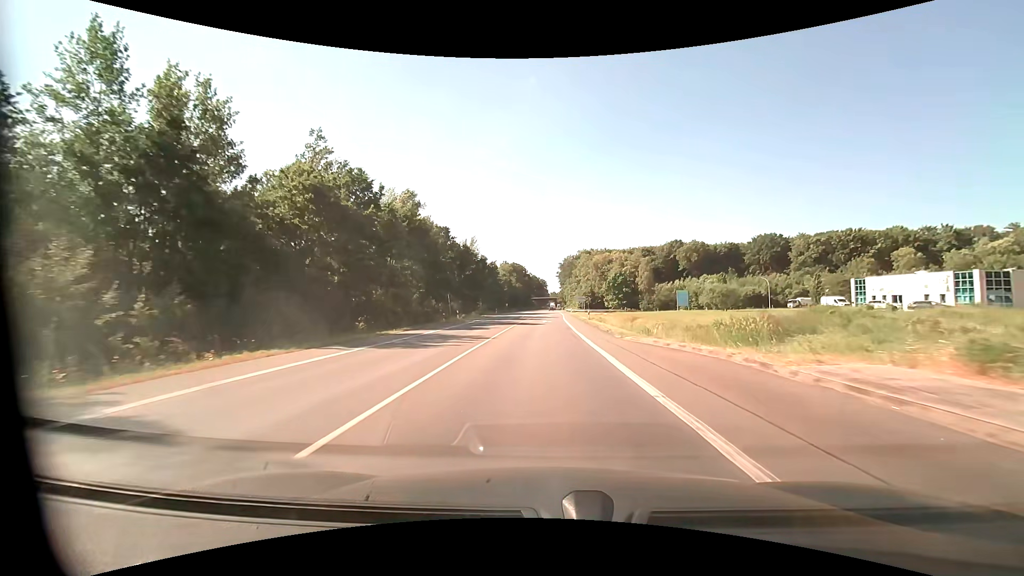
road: primary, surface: asphalt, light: Day
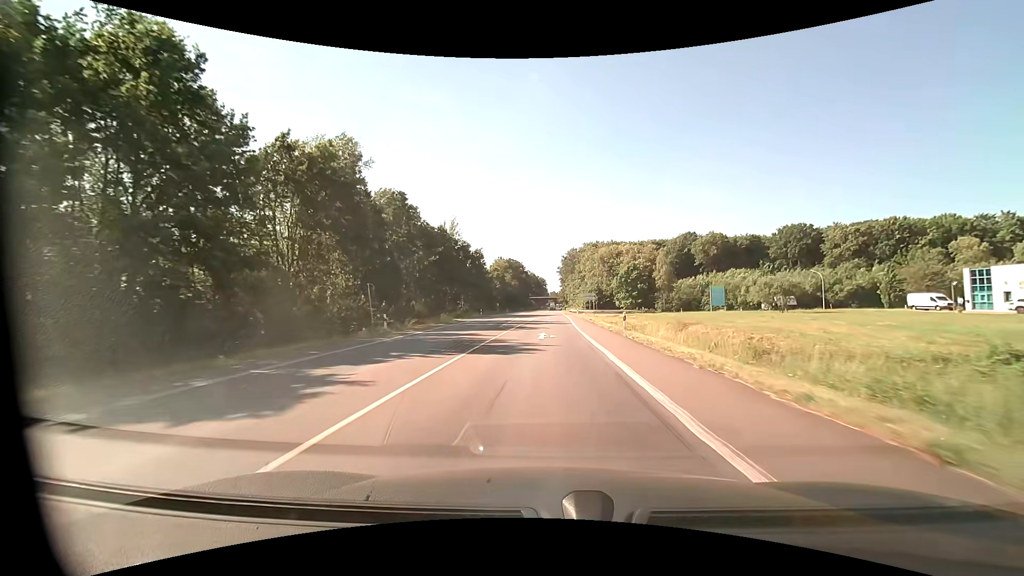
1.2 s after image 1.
(0.0, +23.2) m; 0°
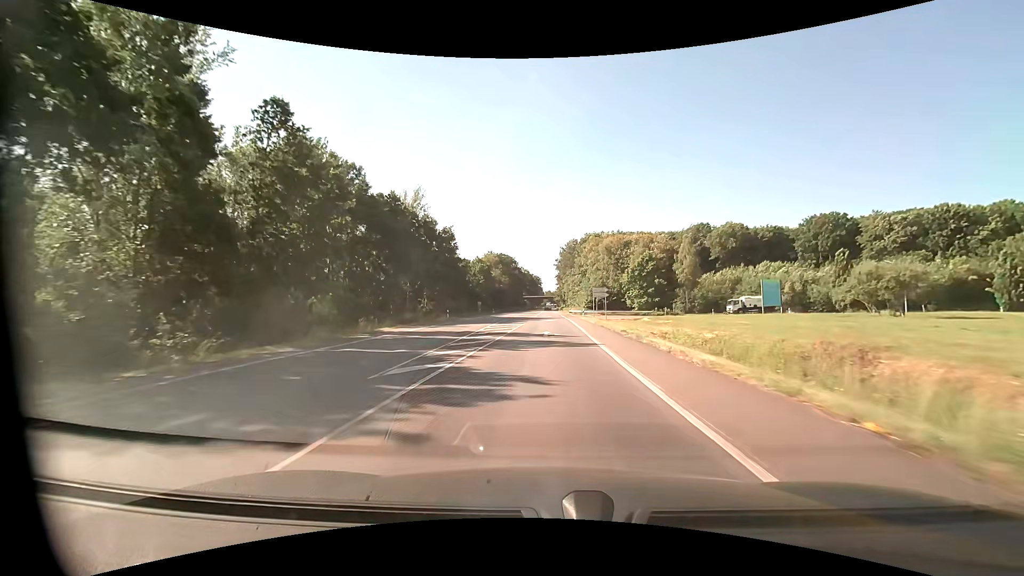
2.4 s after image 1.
(+0.1, +23.2) m; 0°
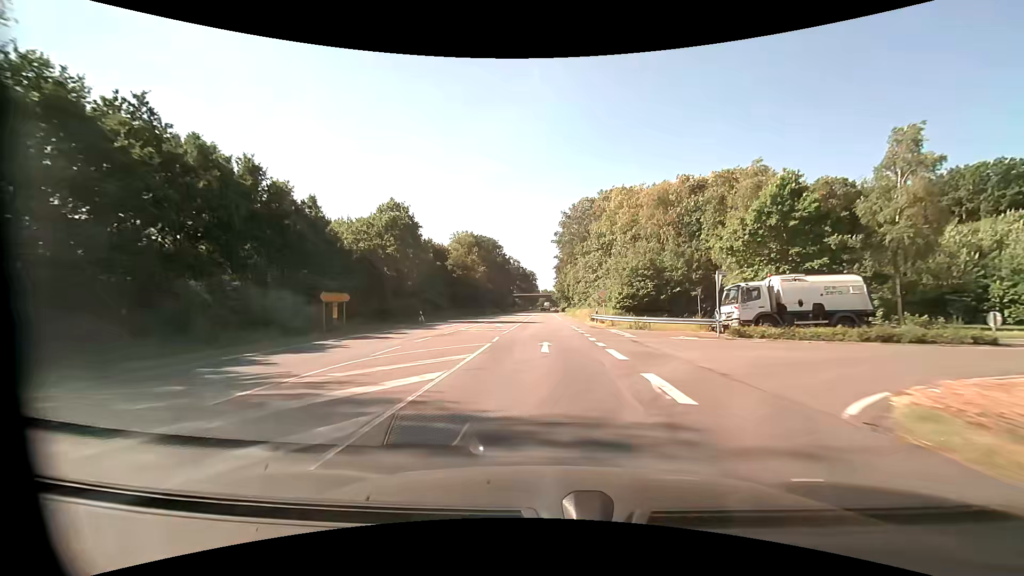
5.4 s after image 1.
(+0.5, +58.1) m; +1°
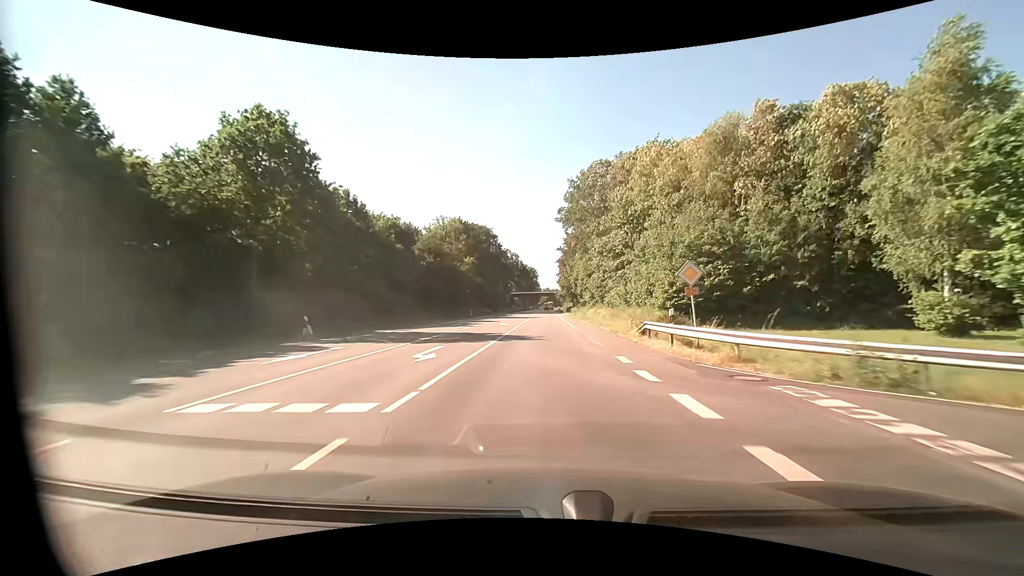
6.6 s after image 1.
(-0.1, +23.3) m; 0°
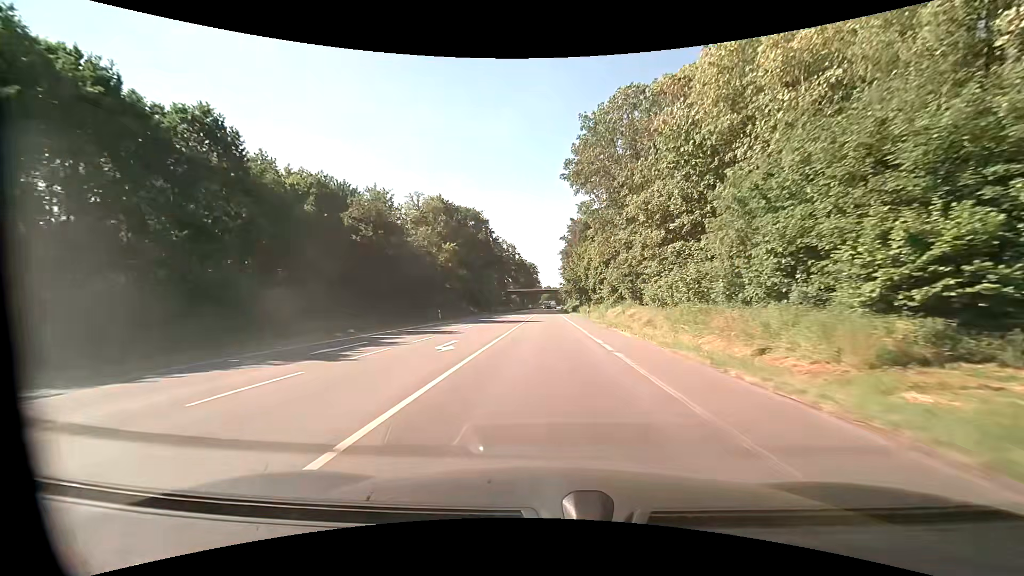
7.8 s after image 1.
(0.0, +23.2) m; 0°
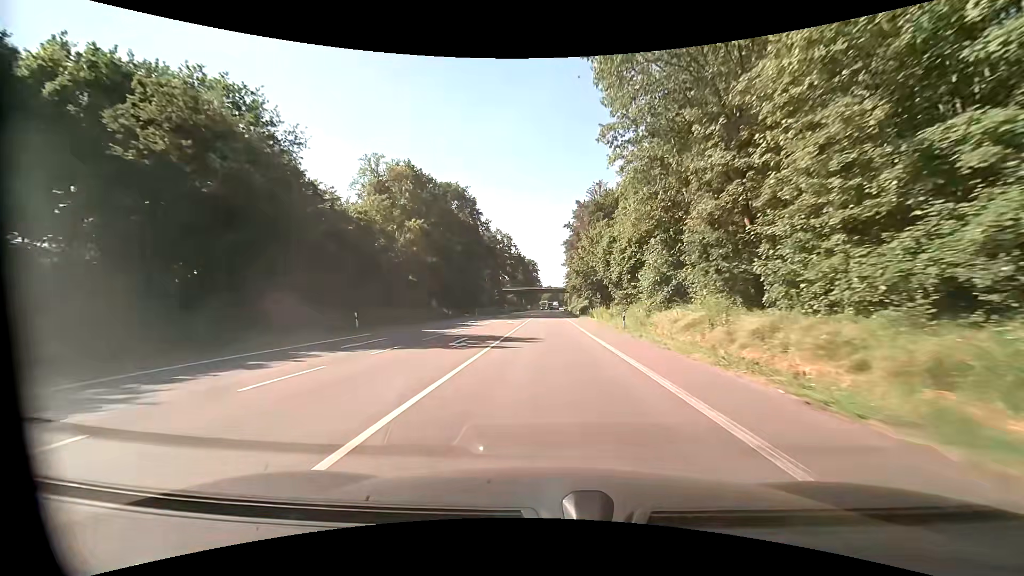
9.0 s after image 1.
(-0.1, +23.3) m; 0°
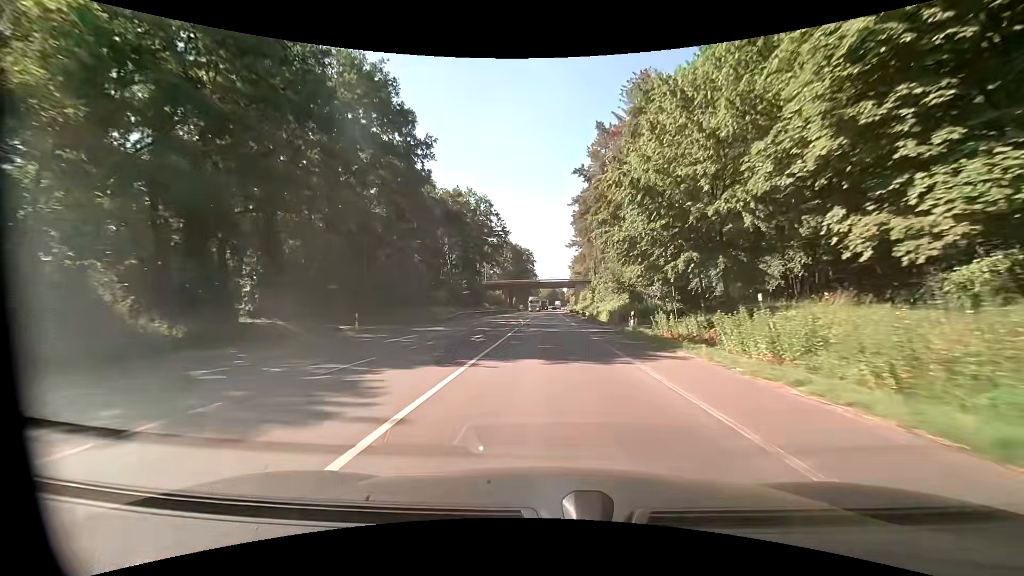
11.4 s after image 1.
(0.0, +46.5) m; 0°
(0, +10) (0, +20) (0, +30) (0, +40) (0, +50) (0, +60) (+1, +70) (+1, +80) (+1, +90) (+1, +100) m
